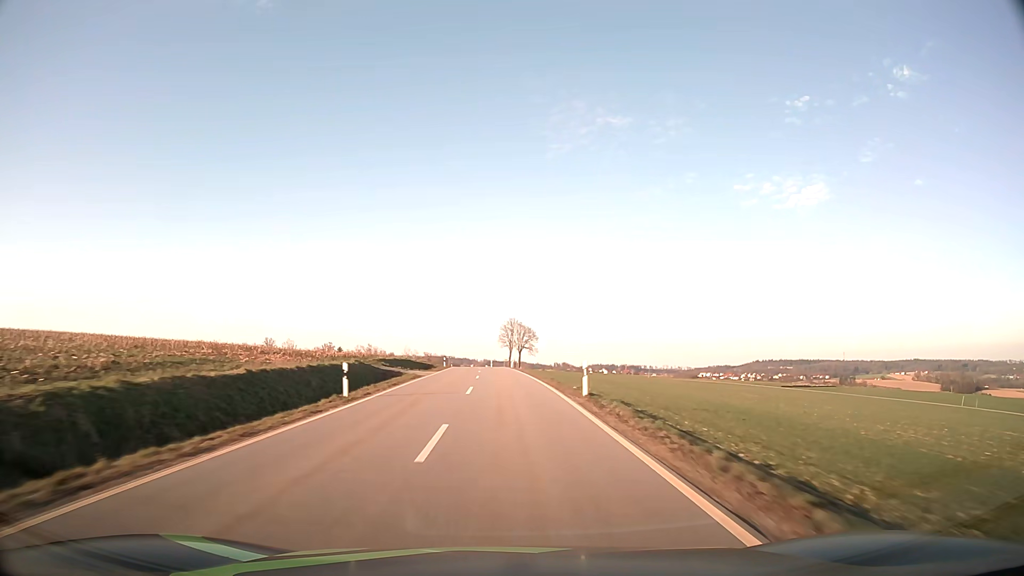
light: Day
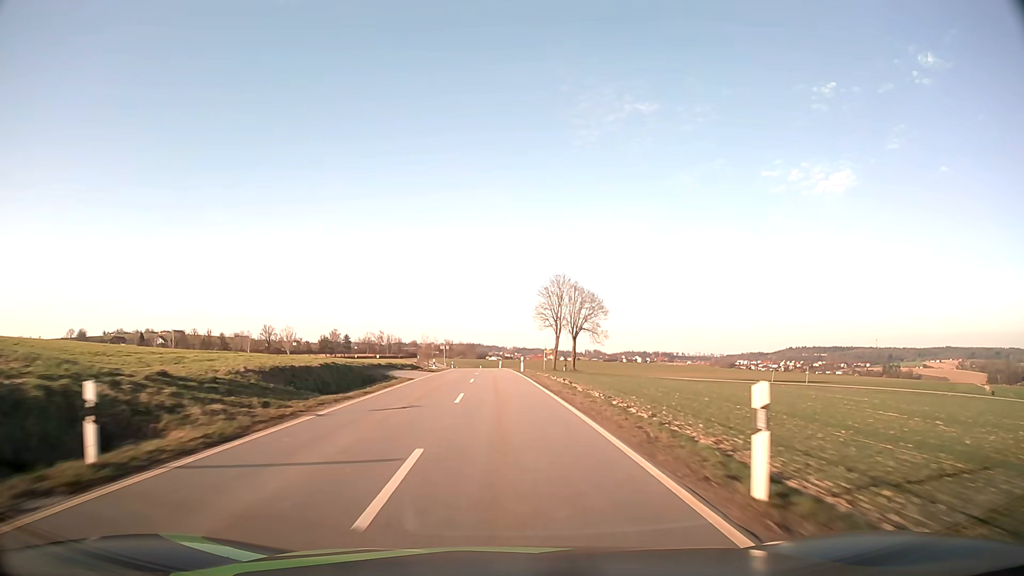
(-1.4, +64.1) m; -2°
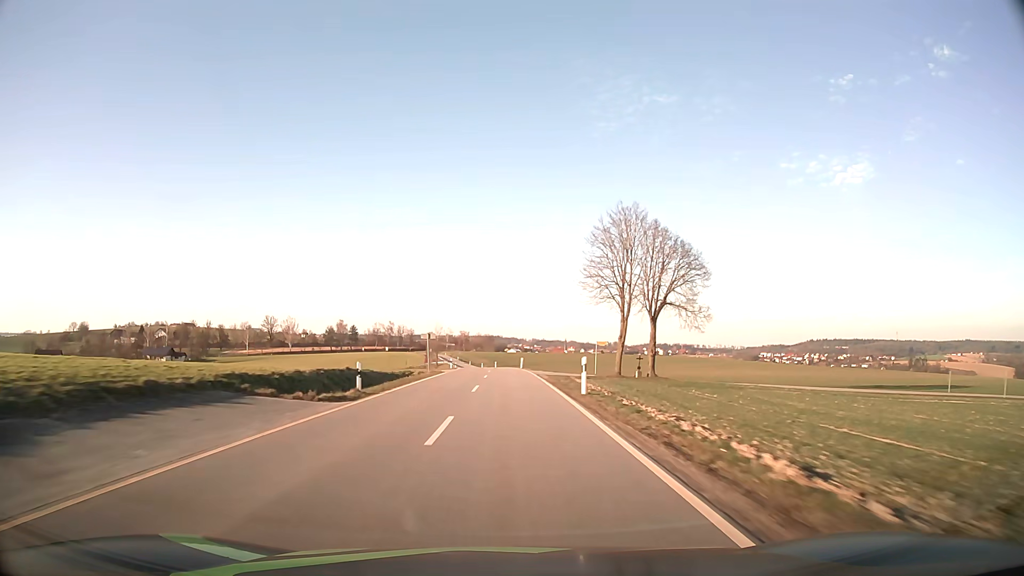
(-0.5, +32.3) m; -2°
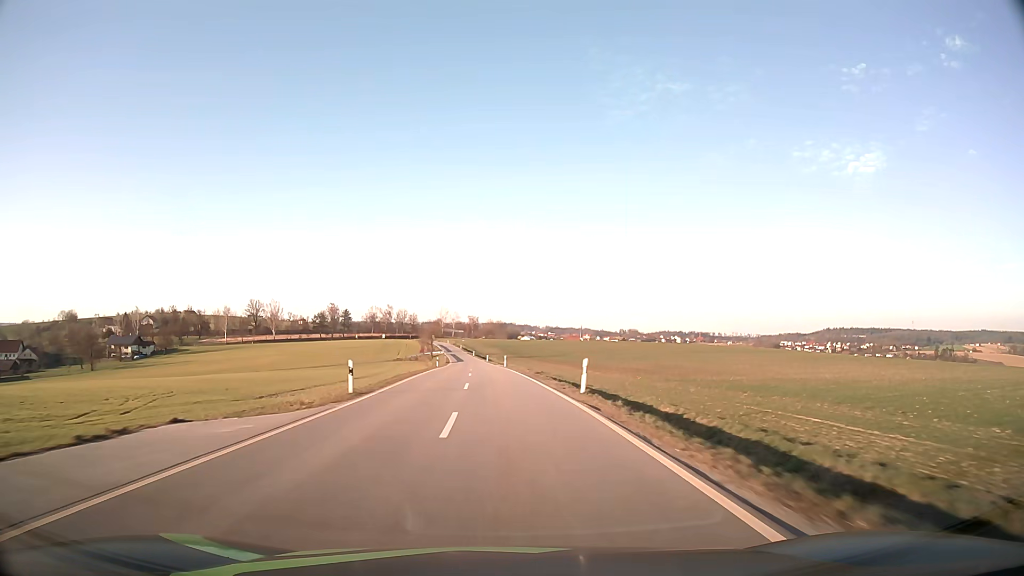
(-0.4, +47.9) m; -1°
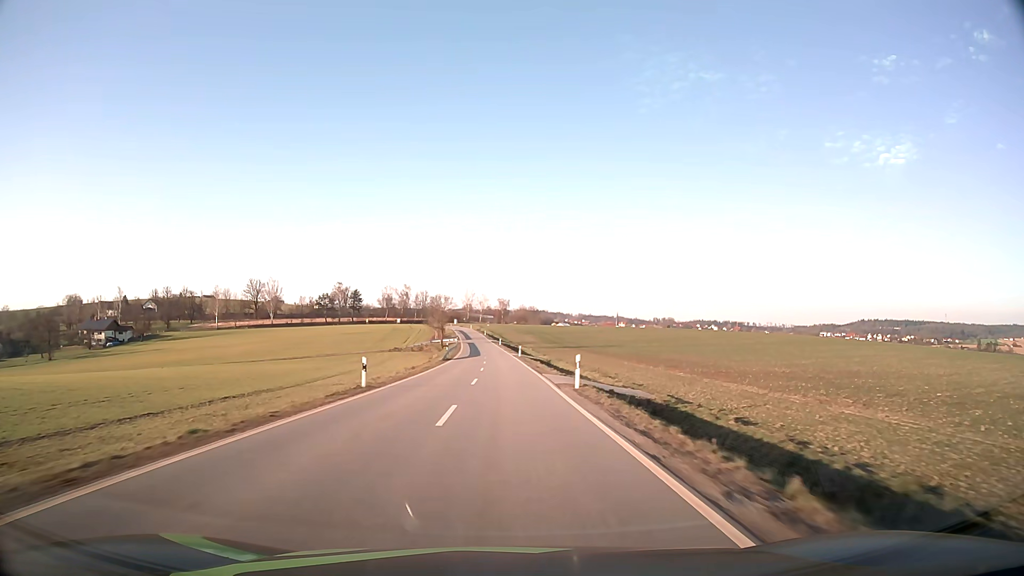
(-1.4, +47.5) m; -3°
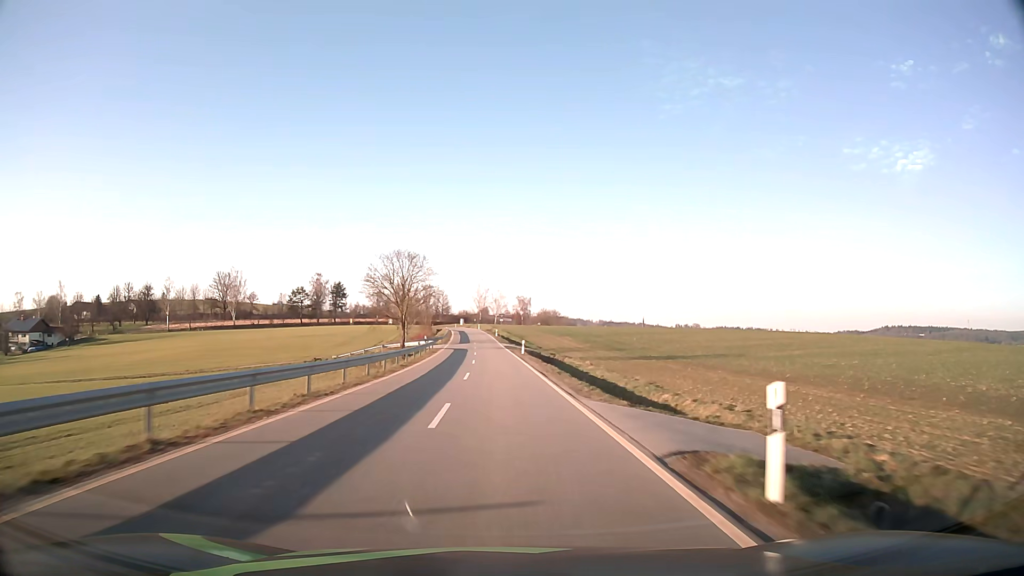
(-0.7, +61.6) m; -1°
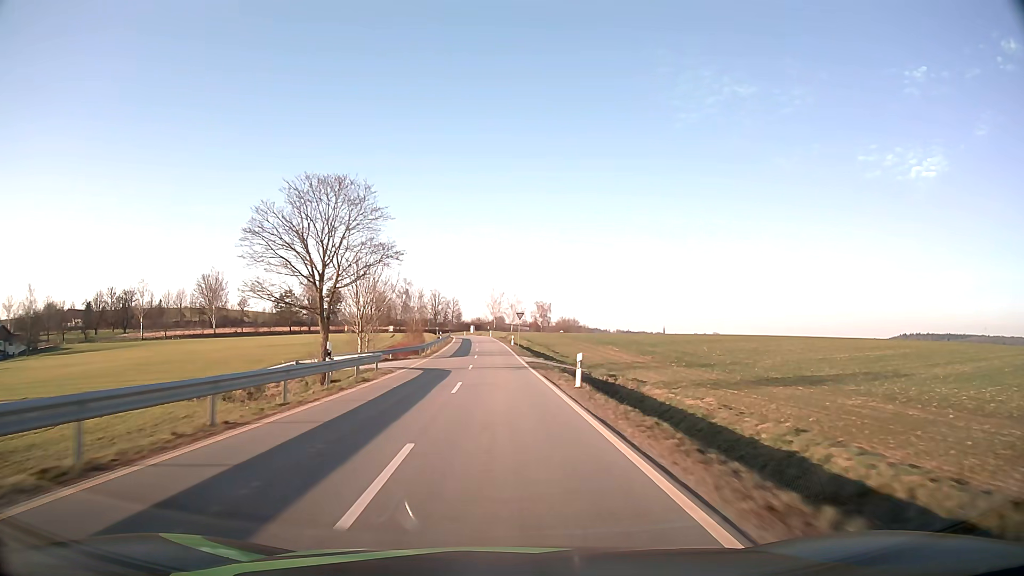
(-0.4, +29.7) m; -1°
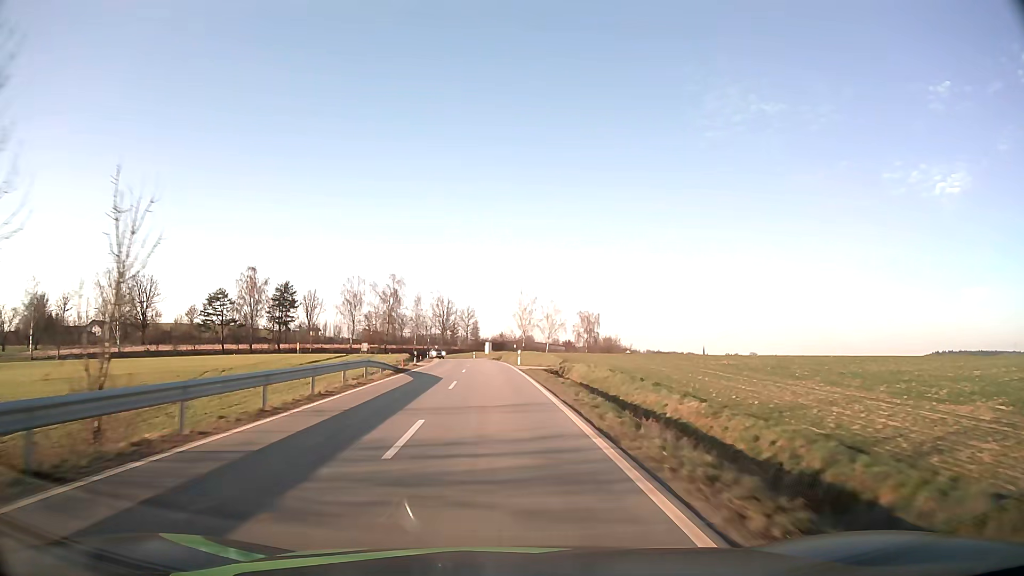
(-1.6, +69.7) m; -2°
(0, +10) (0, +20) (0, +30) (-1, +40) (-1, +50) (-2, +60) (-3, +70) (-4, +80) (-5, +90) (-7, +100) m
